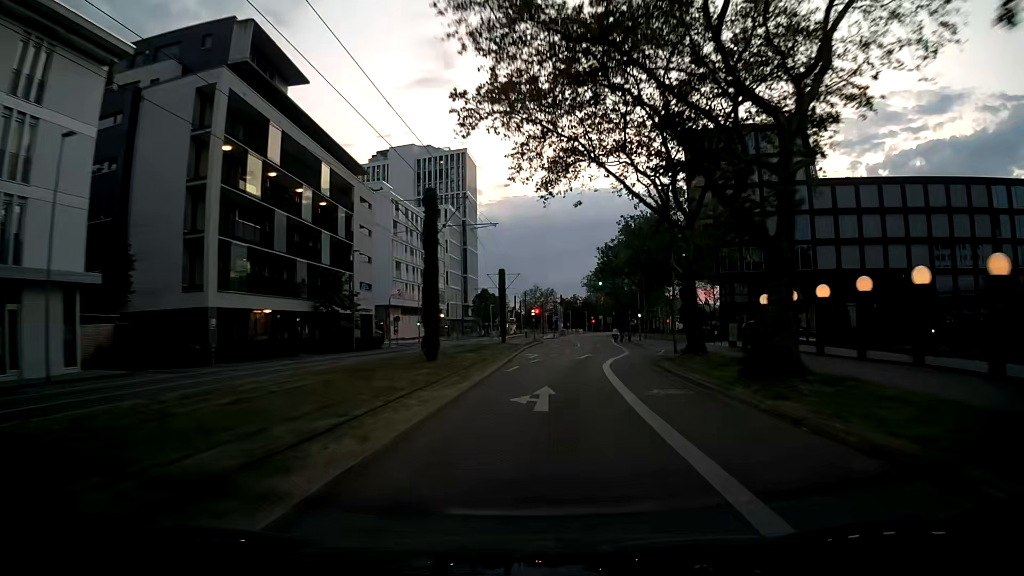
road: secondary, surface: asphalt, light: Dusk
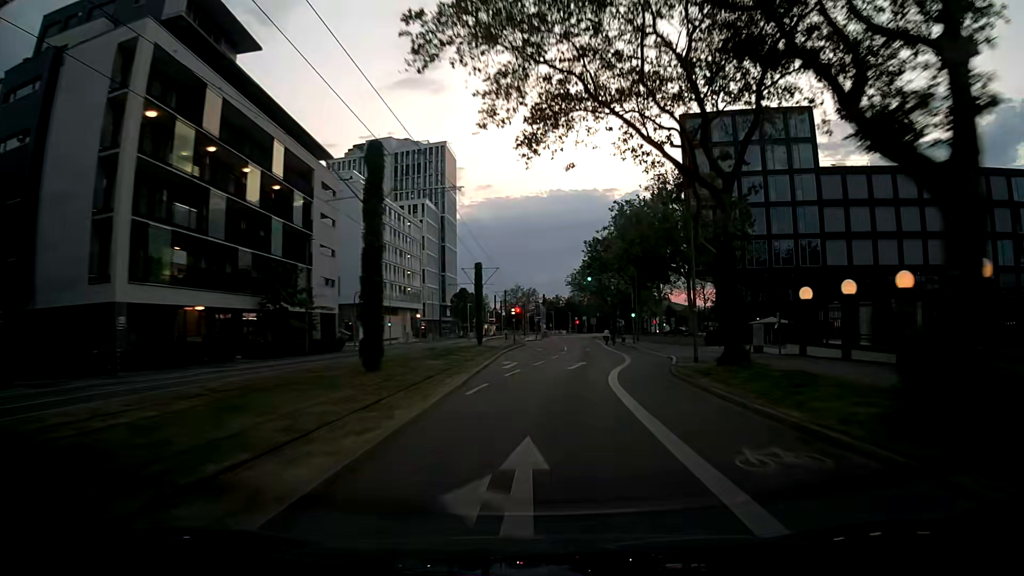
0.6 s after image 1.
(+0.1, +7.6) m; +2°
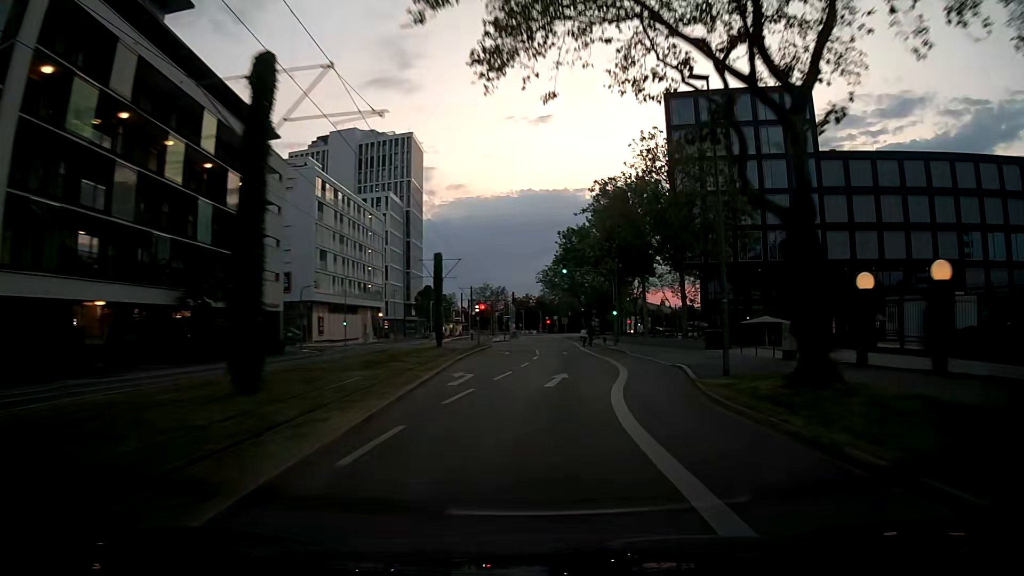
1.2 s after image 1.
(+0.1, +7.6) m; +2°
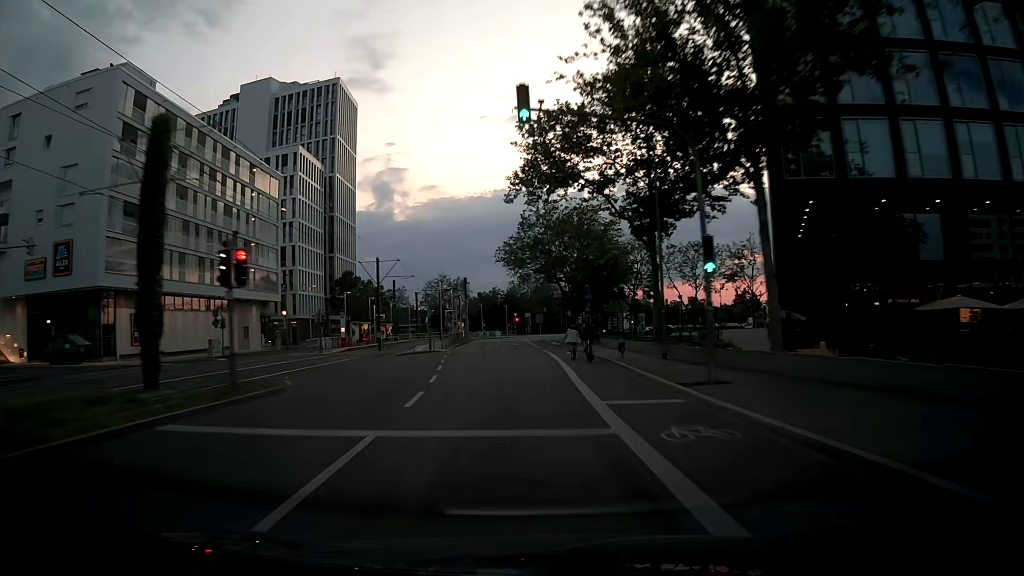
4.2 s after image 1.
(+2.1, +37.6) m; +3°
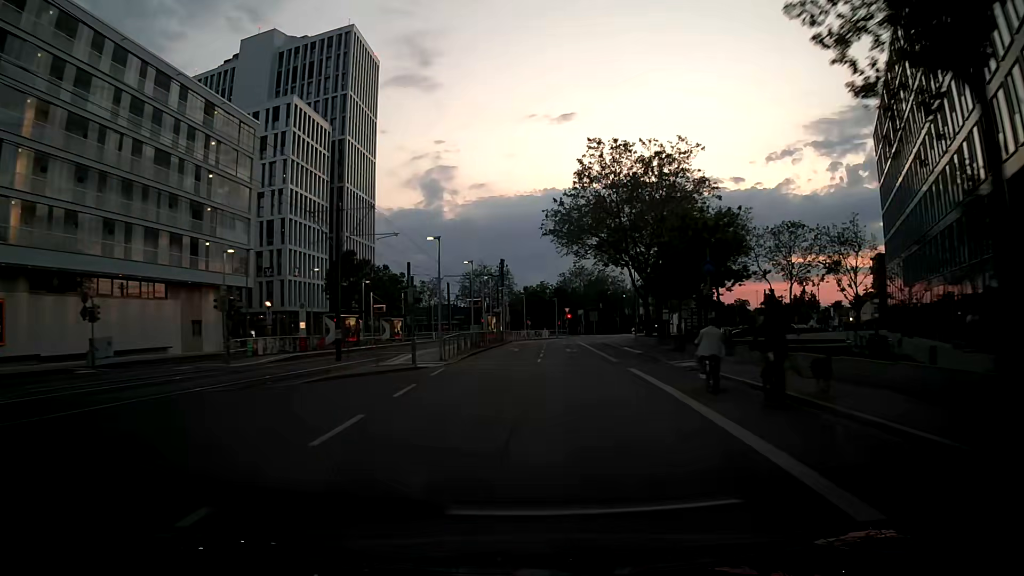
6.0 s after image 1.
(-0.9, +22.5) m; -4°
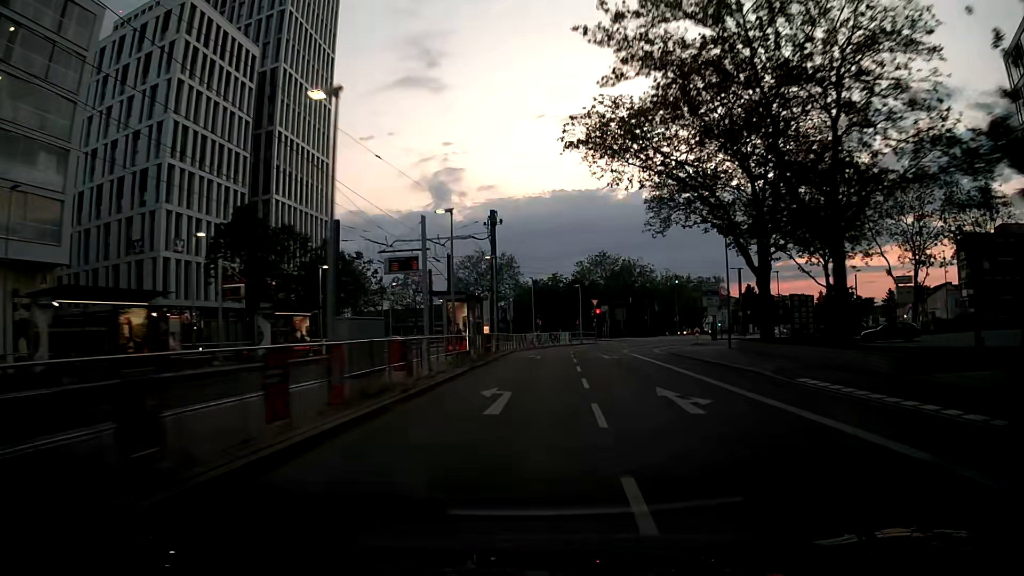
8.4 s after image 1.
(-0.4, +29.8) m; -1°
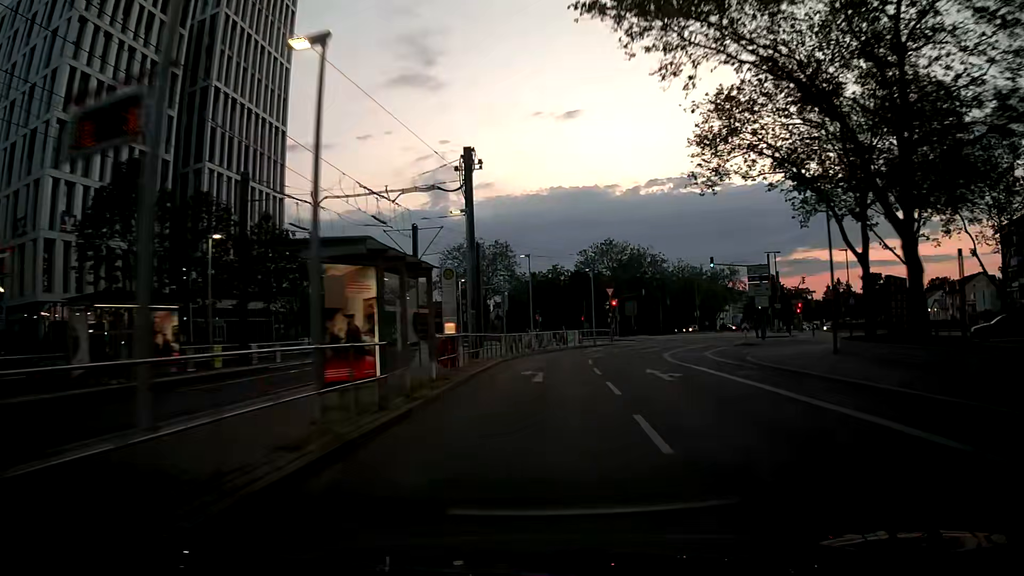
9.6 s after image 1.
(0.0, +14.0) m; 0°
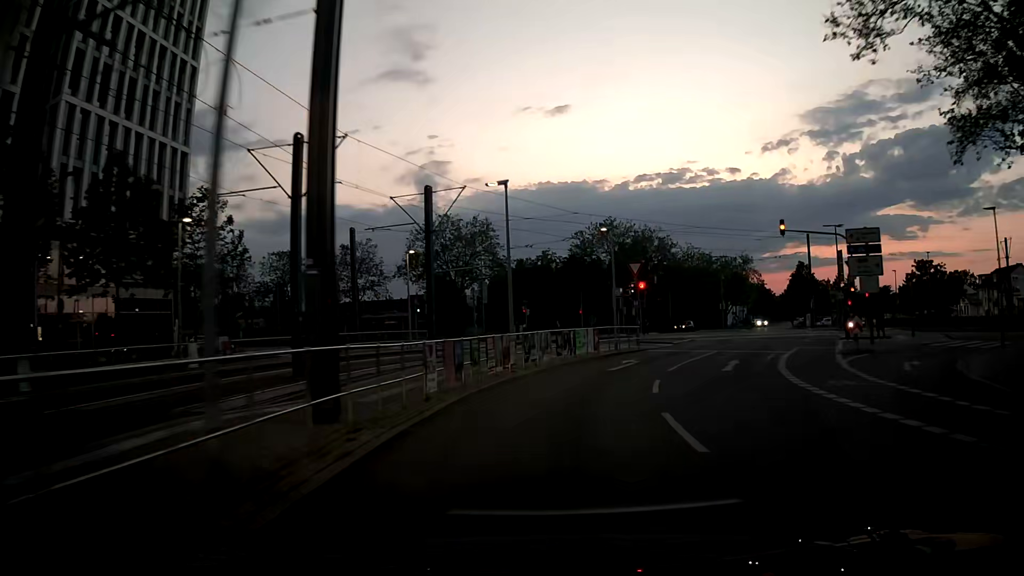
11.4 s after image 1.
(0.0, +17.6) m; 0°
(0, +10) (+2, +20) (+6, +29) (+11, +38) (+13, +48) (+11, +58) (+6, +66) (-1, +73) (-10, +78) (-19, +83) m
